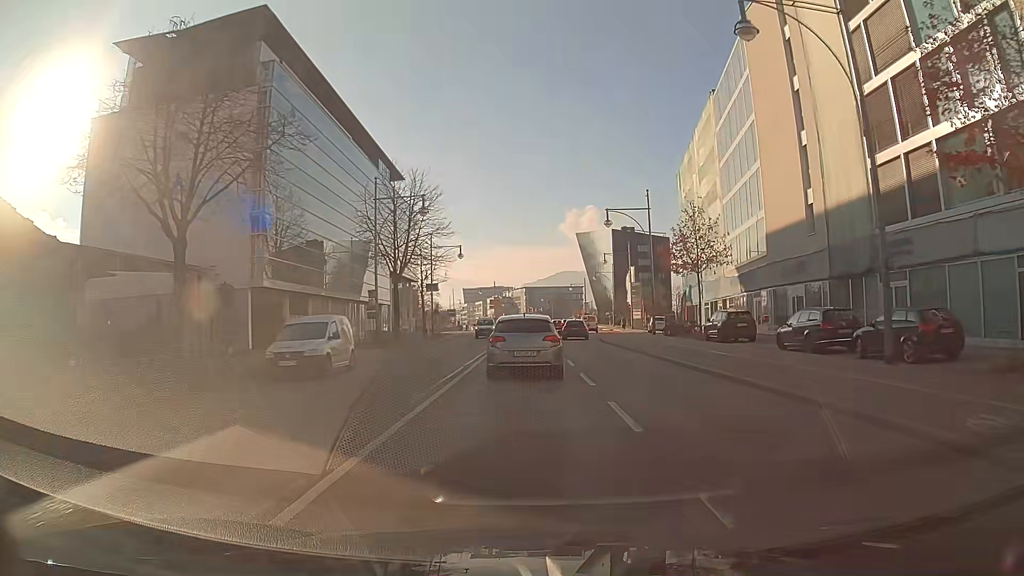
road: primary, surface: asphalt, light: Day
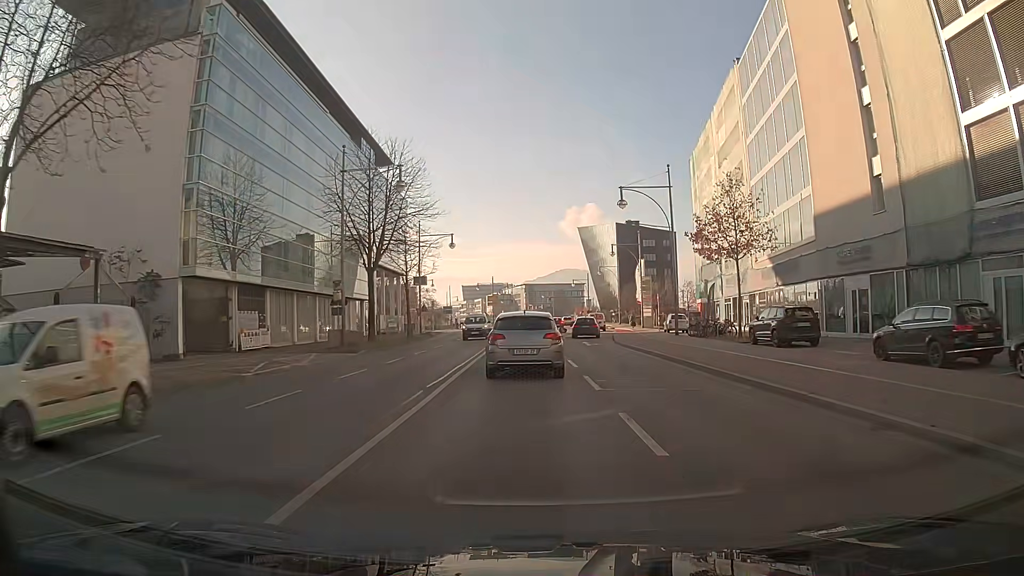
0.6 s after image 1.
(0.0, +7.6) m; 0°
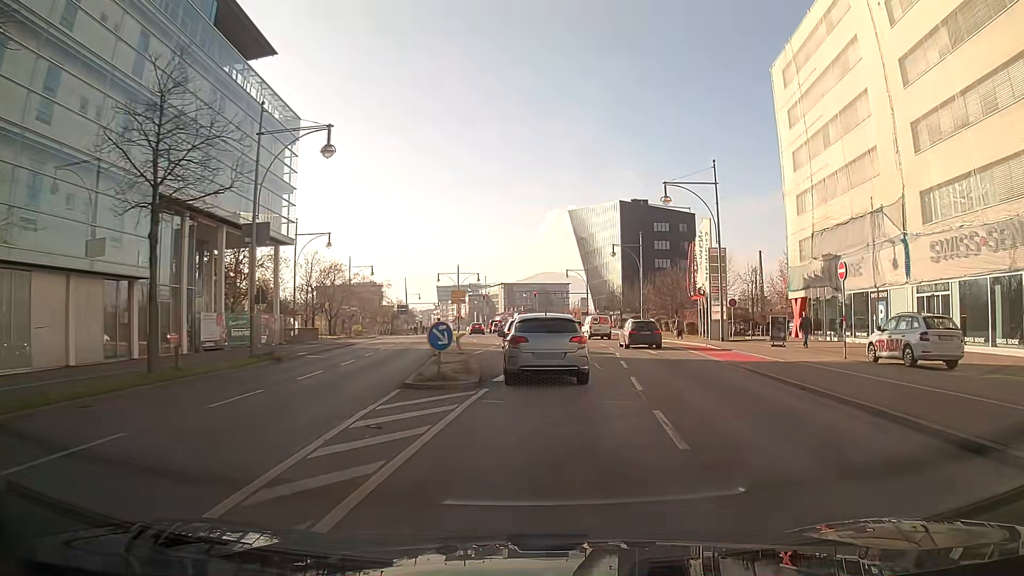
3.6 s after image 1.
(+0.5, +35.9) m; +3°
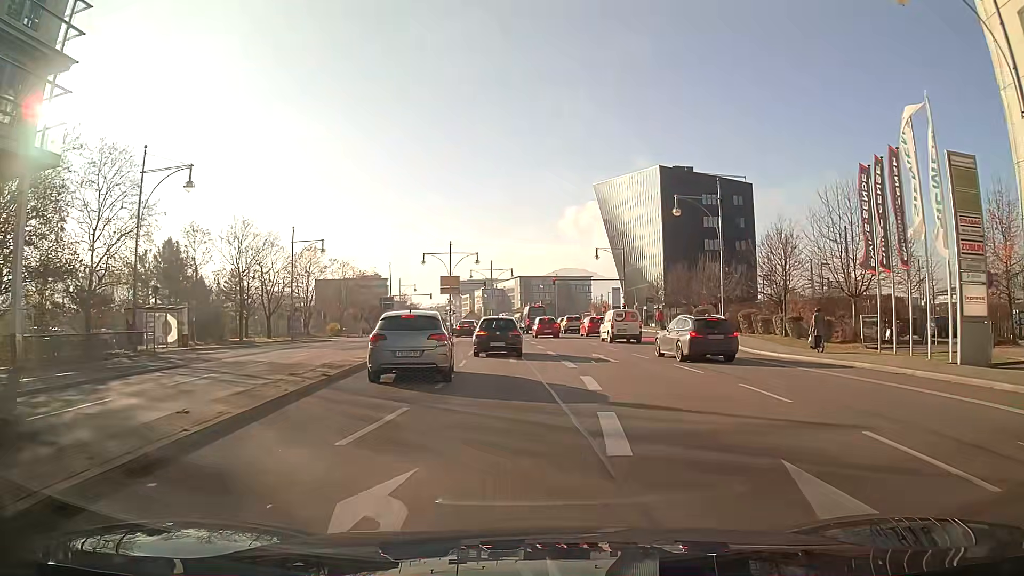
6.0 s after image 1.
(-0.4, +26.7) m; -3°
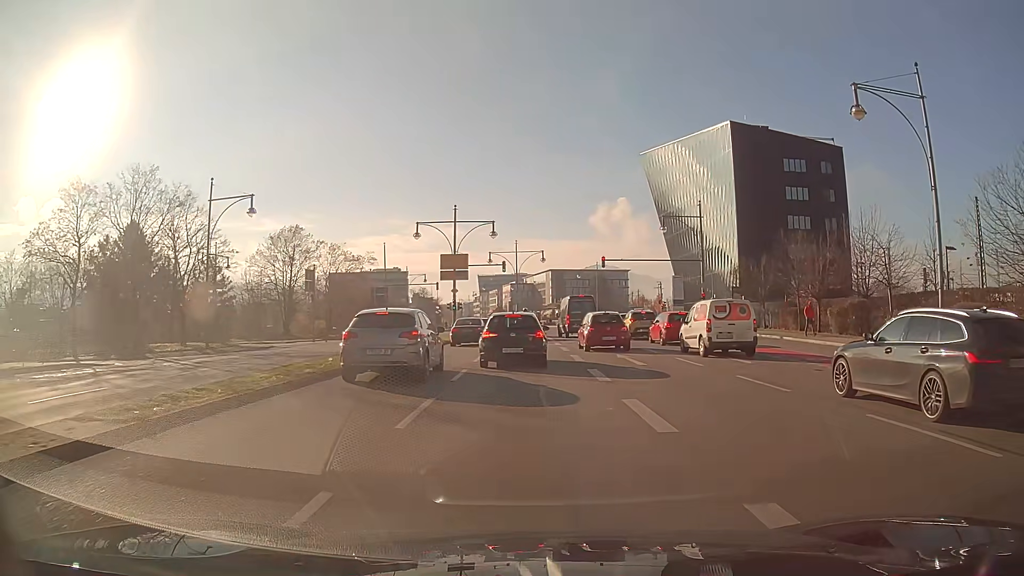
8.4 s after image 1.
(-0.5, +22.9) m; -2°
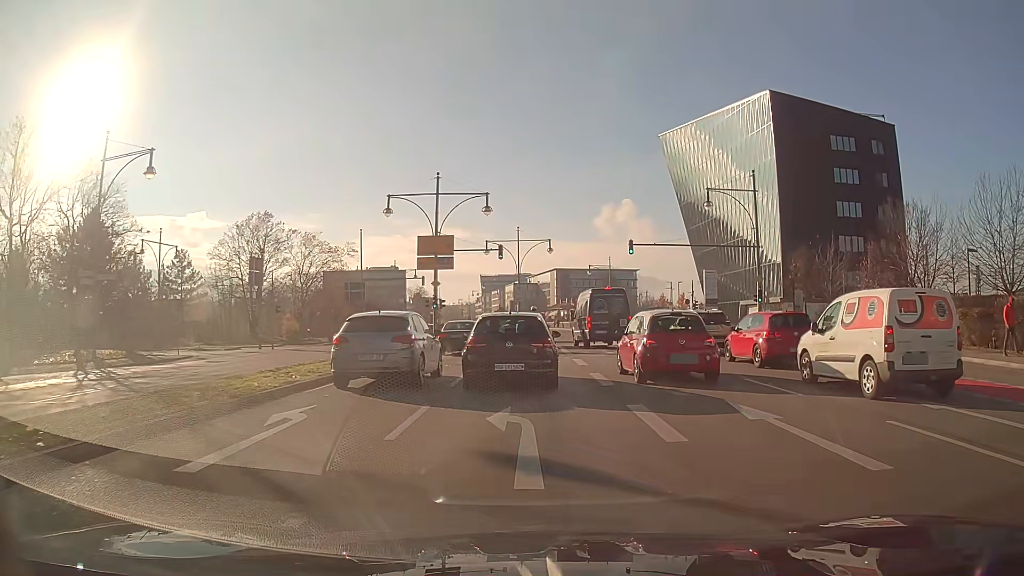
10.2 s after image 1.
(0.0, +12.5) m; 0°
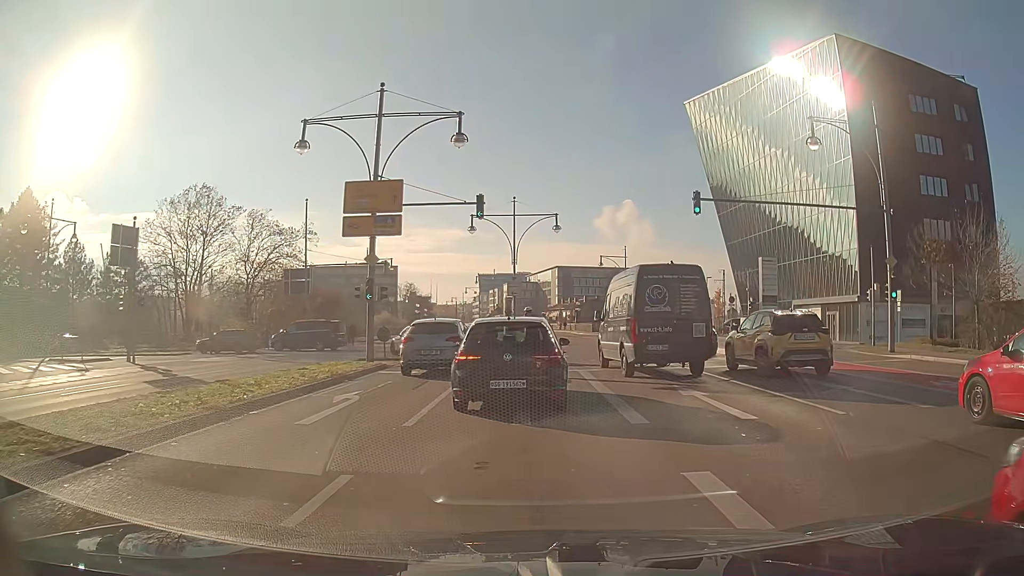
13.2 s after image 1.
(0.0, +16.4) m; 0°
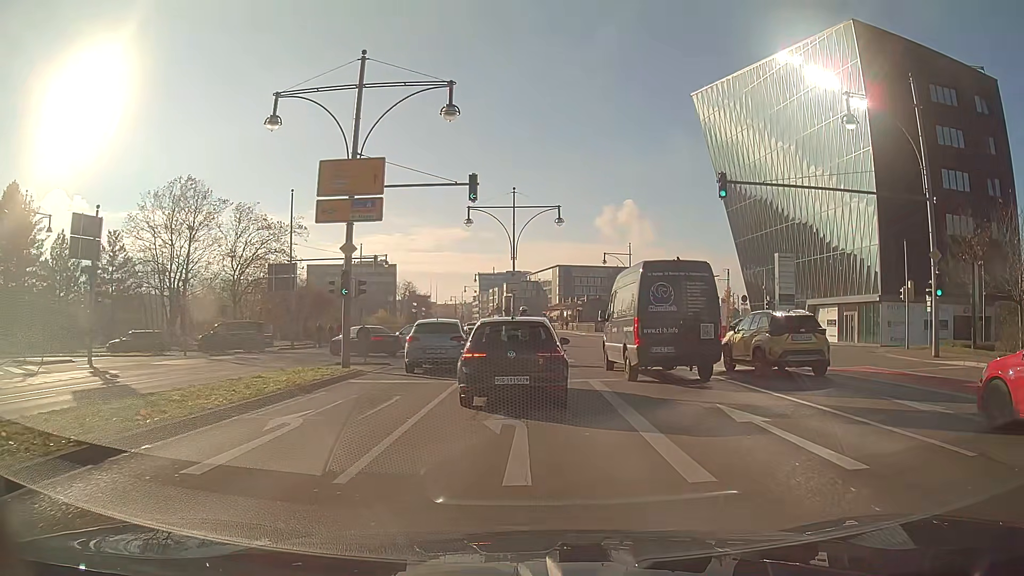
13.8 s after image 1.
(0.0, +3.3) m; 0°
(0, +10) (0, +20) (-1, +30) (-8, +37) (-18, +39) (-28, +39) (-38, +39) (-48, +38) (-58, +38) (-68, +37) m
